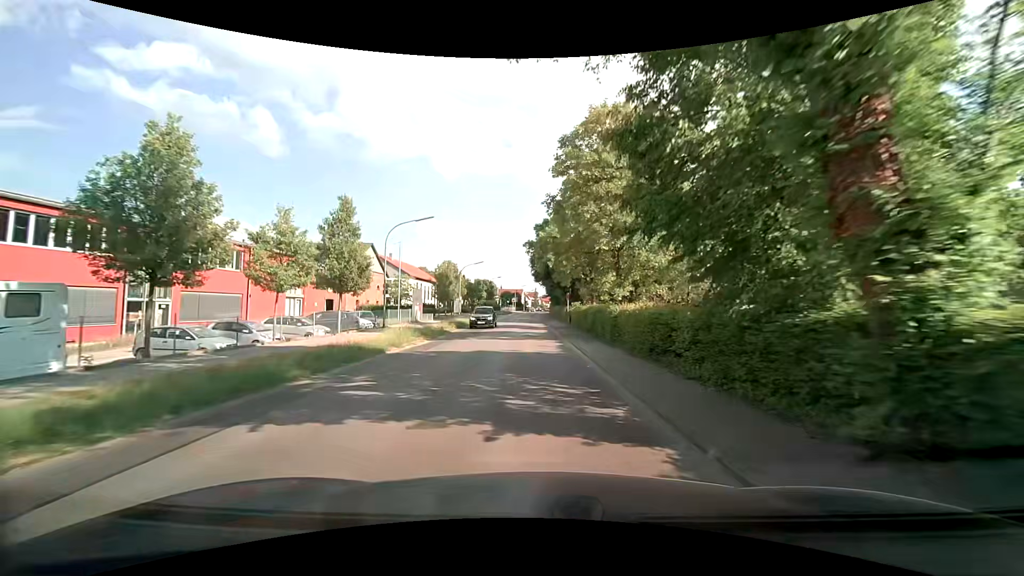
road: secondary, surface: asphalt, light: Day
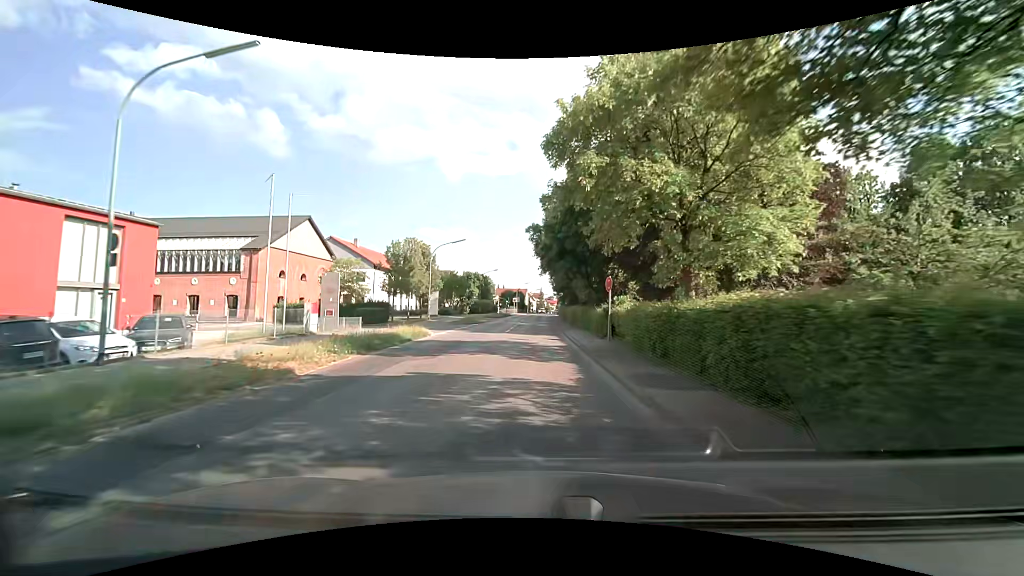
(+0.1, +22.1) m; 0°
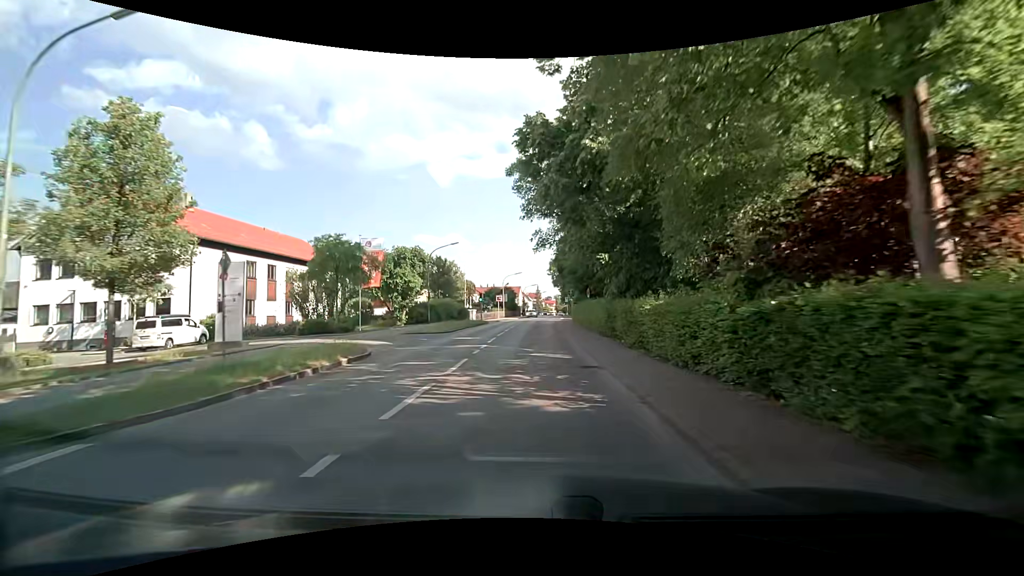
(+0.3, +36.4) m; 0°
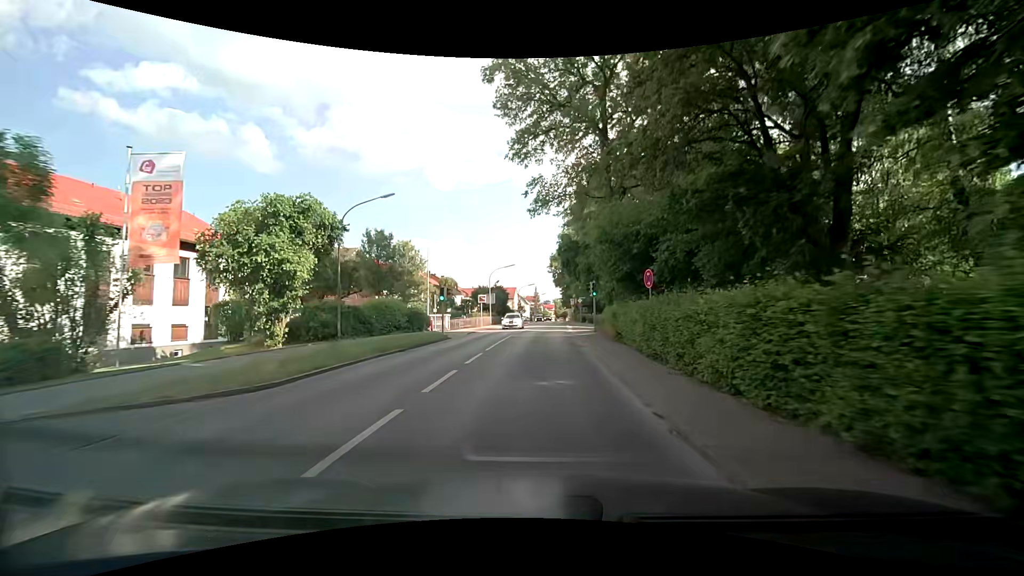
(+0.1, +20.3) m; 0°
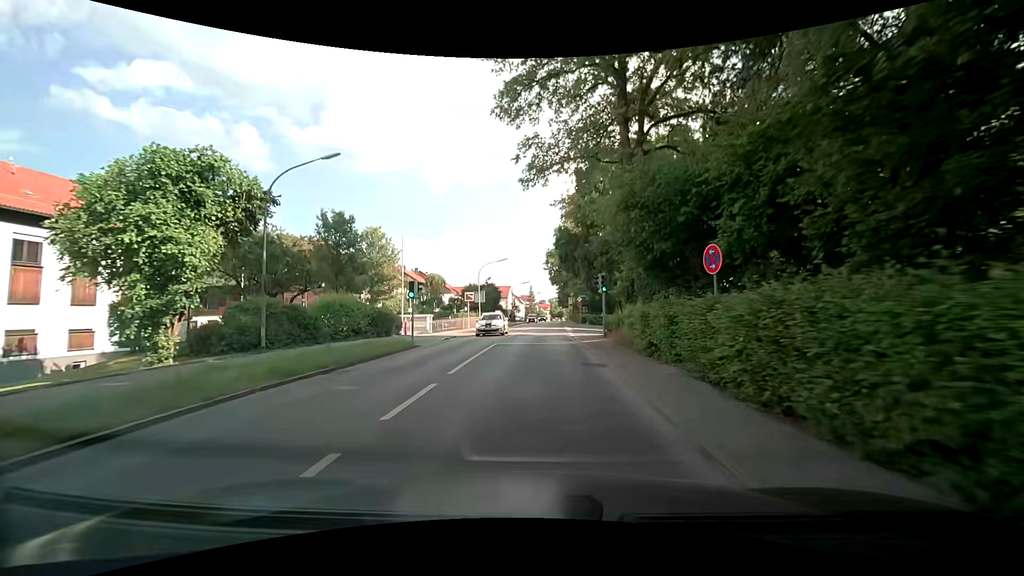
(+0.1, +6.5) m; +1°
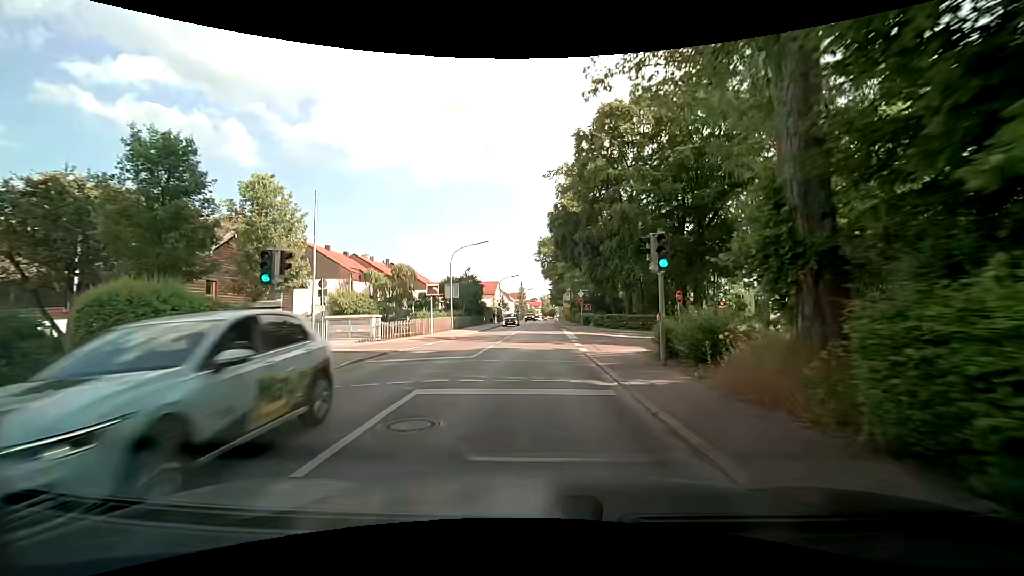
(0.0, +12.7) m; 0°
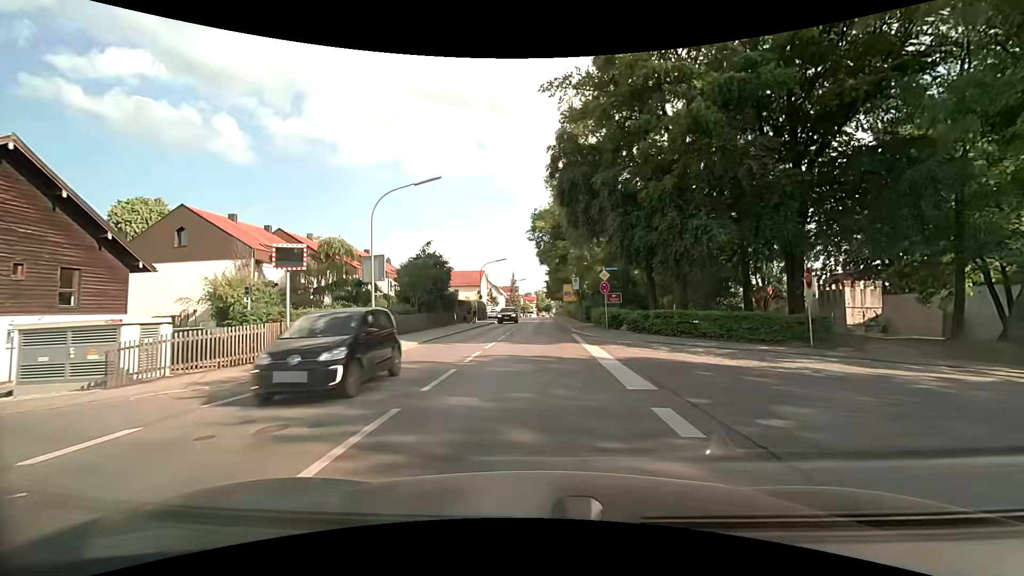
(+0.2, +18.8) m; +1°
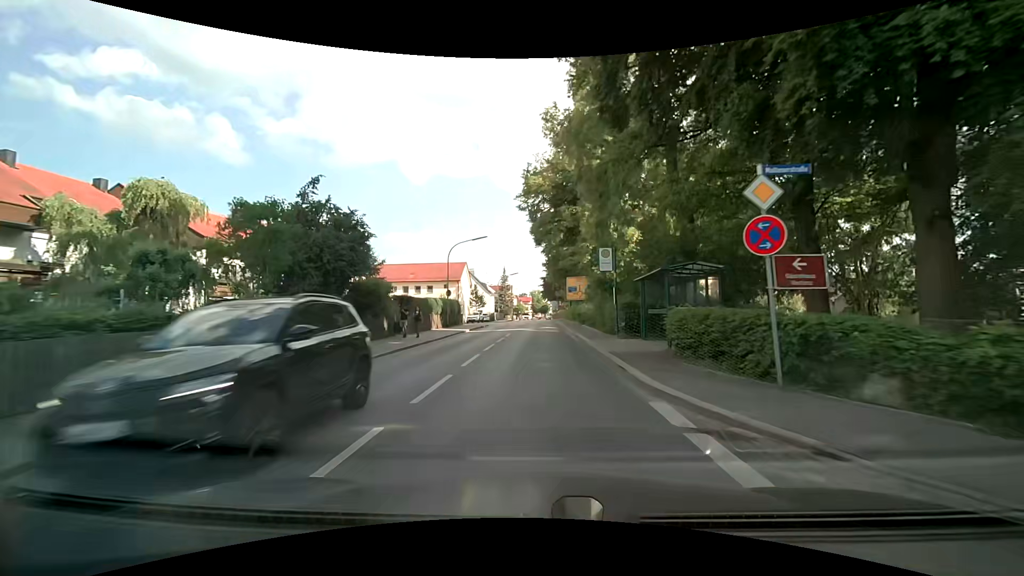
(+0.2, +19.1) m; +1°
(0, +10) (0, +20) (0, +30) (0, +40) (+1, +50) (+1, +60) (+1, +70) (+1, +80) (+1, +90) (+2, +100) m
